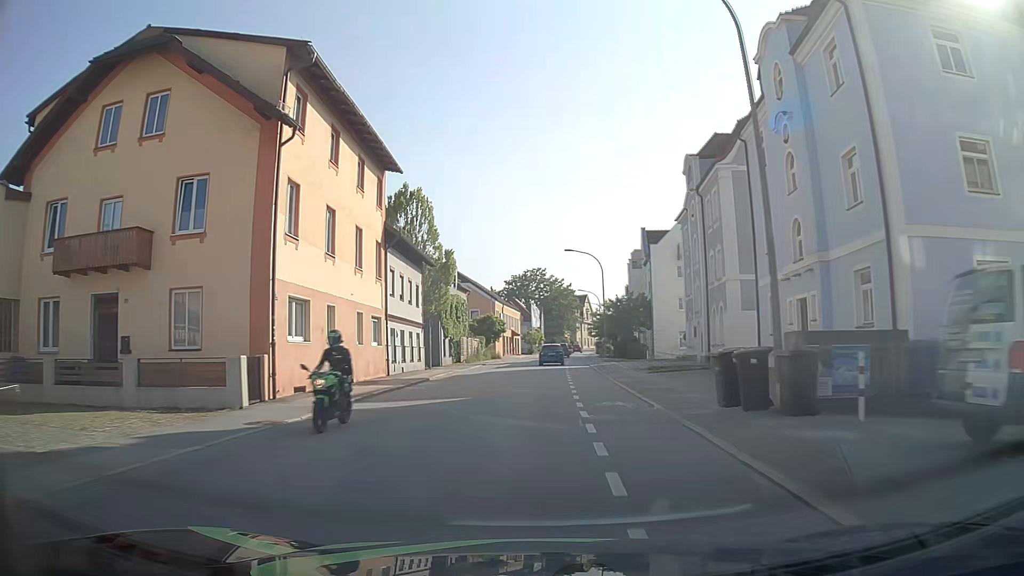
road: tertiary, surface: asphalt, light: Day
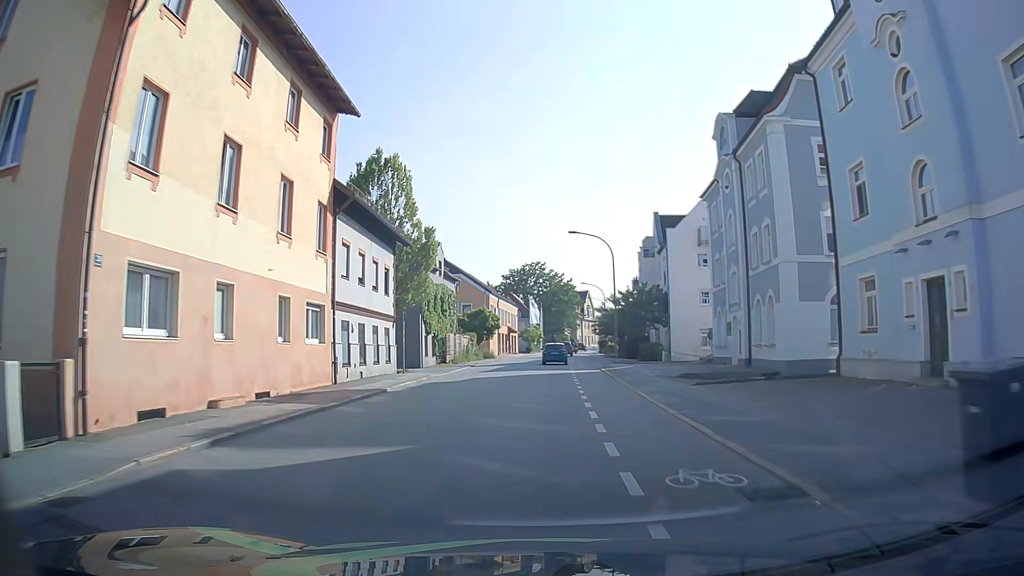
(0.0, +7.9) m; +1°
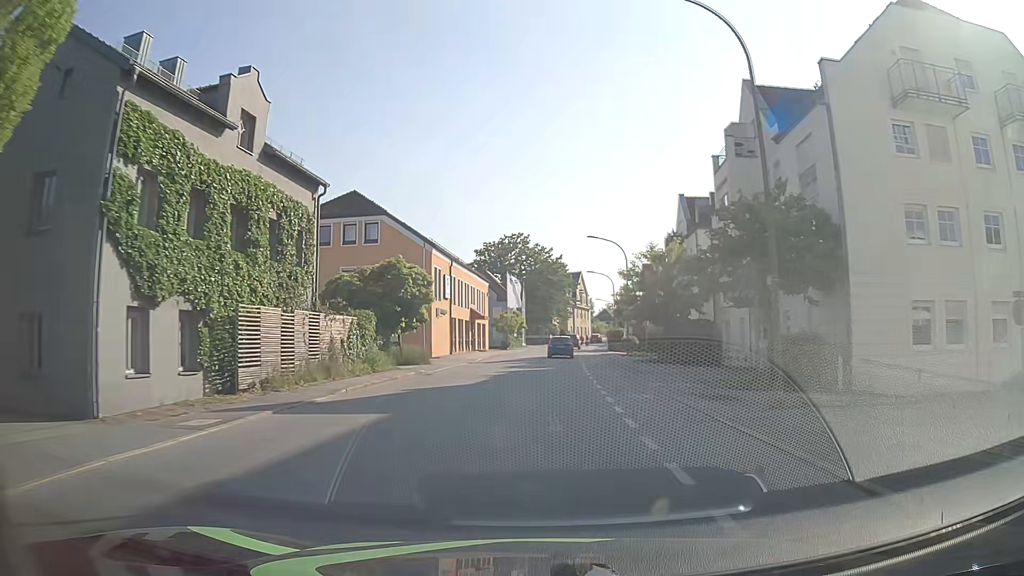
(+0.3, +31.9) m; +2°
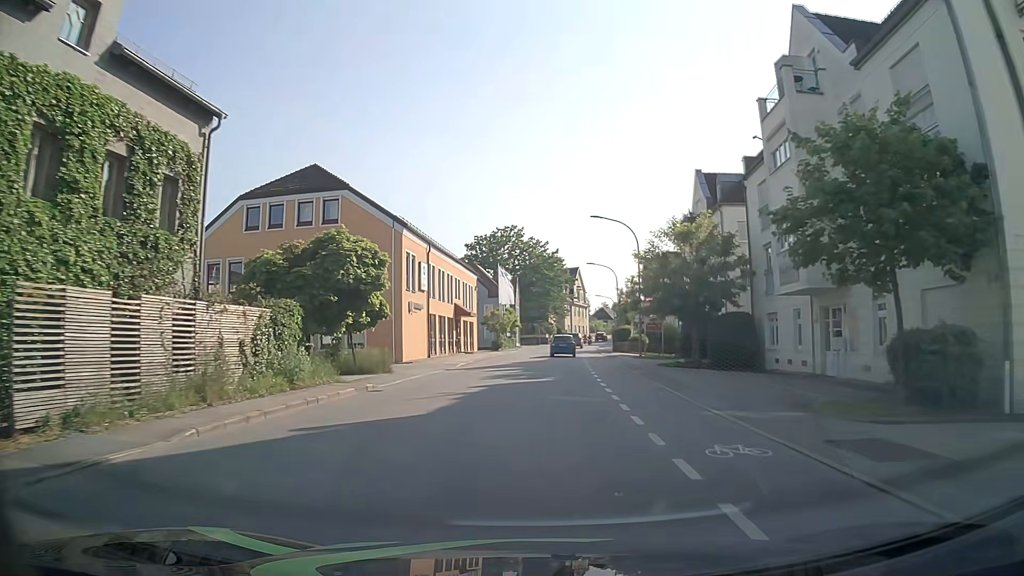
(-0.1, +7.9) m; 0°
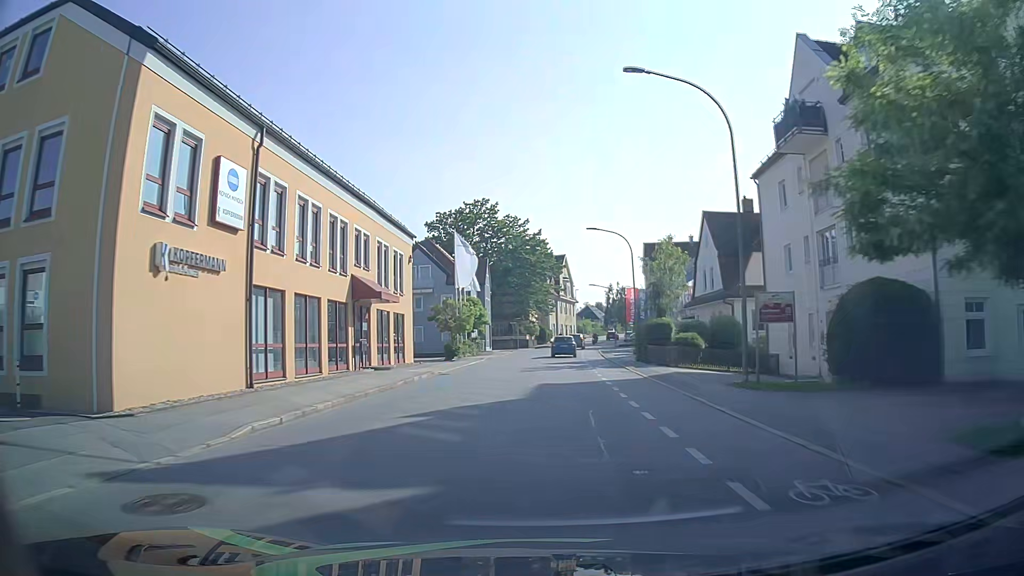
(+0.1, +23.7) m; +1°
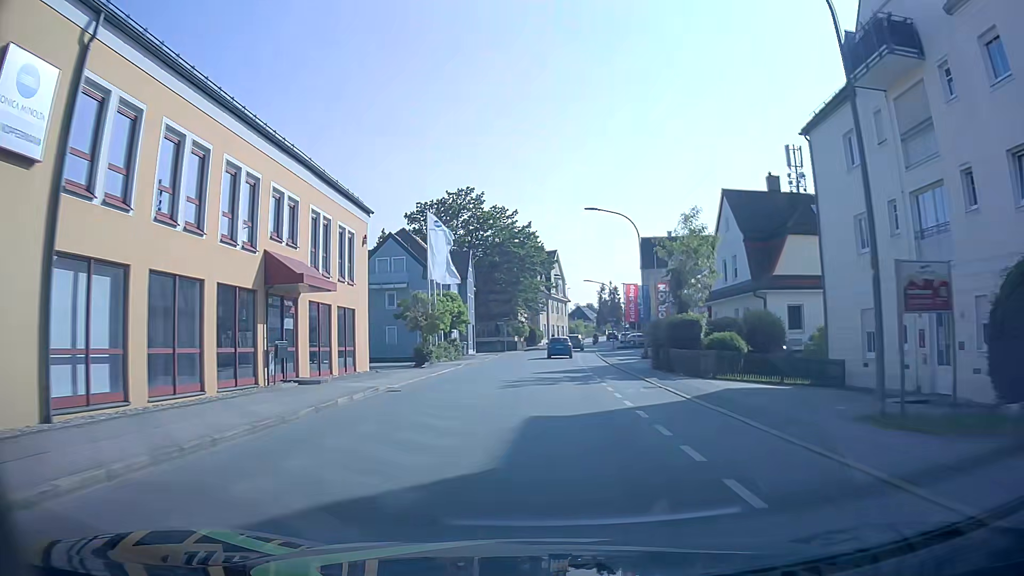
(0.0, +7.8) m; +1°
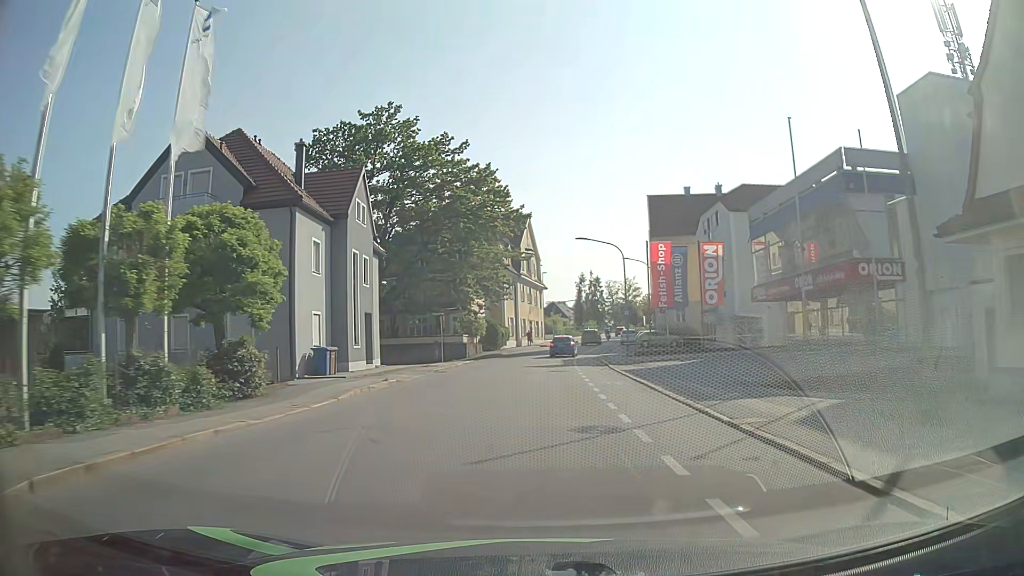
(+0.7, +31.2) m; +2°
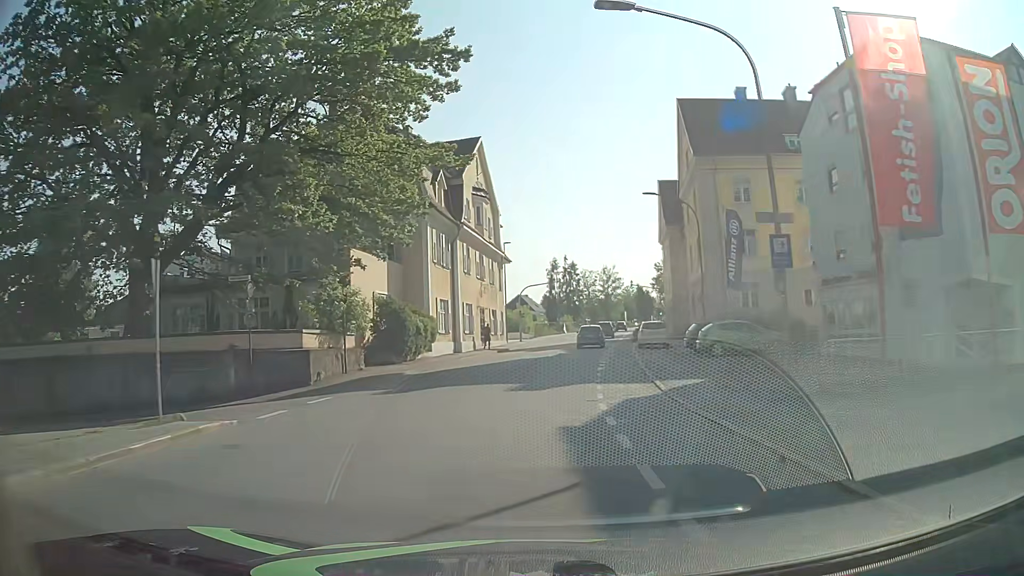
(+0.7, +31.1) m; +3°
(0, +10) (+1, +20) (+2, +30) (+3, +40) (+4, +50) (+5, +60) (+7, +70) (+9, +79) (+10, +89) (+12, +99) m
